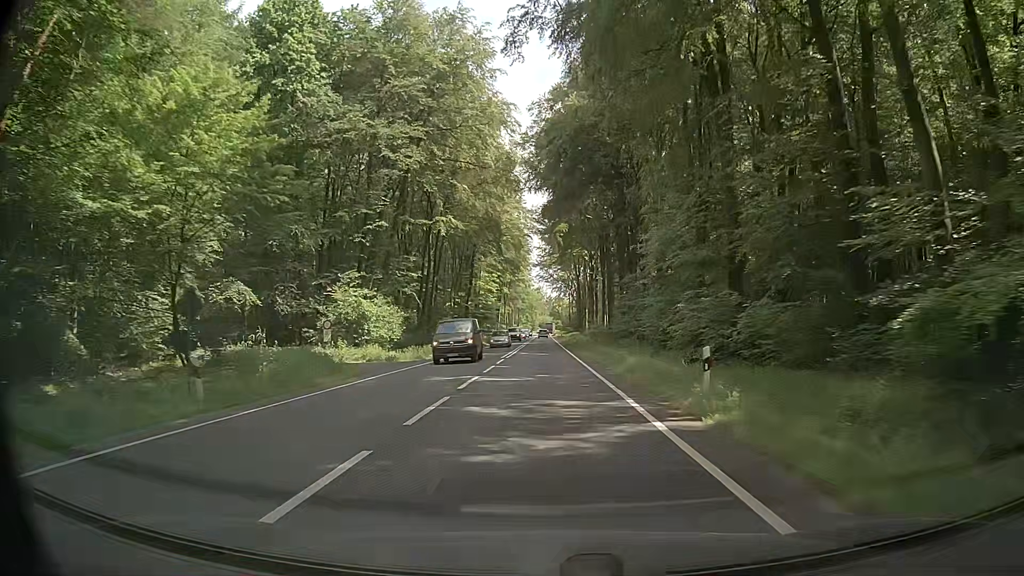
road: primary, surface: asphalt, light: Day
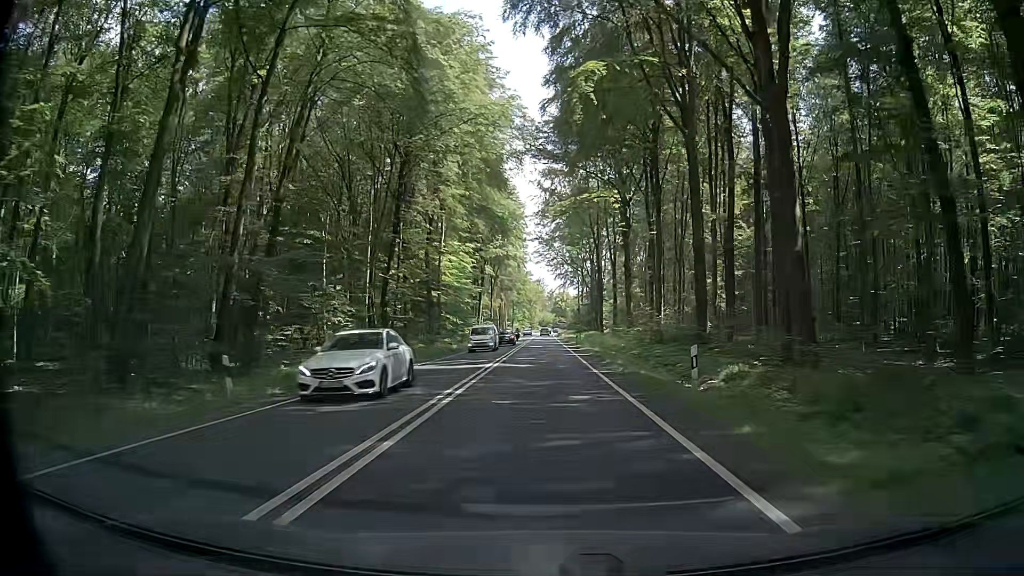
(+0.2, +49.9) m; -1°
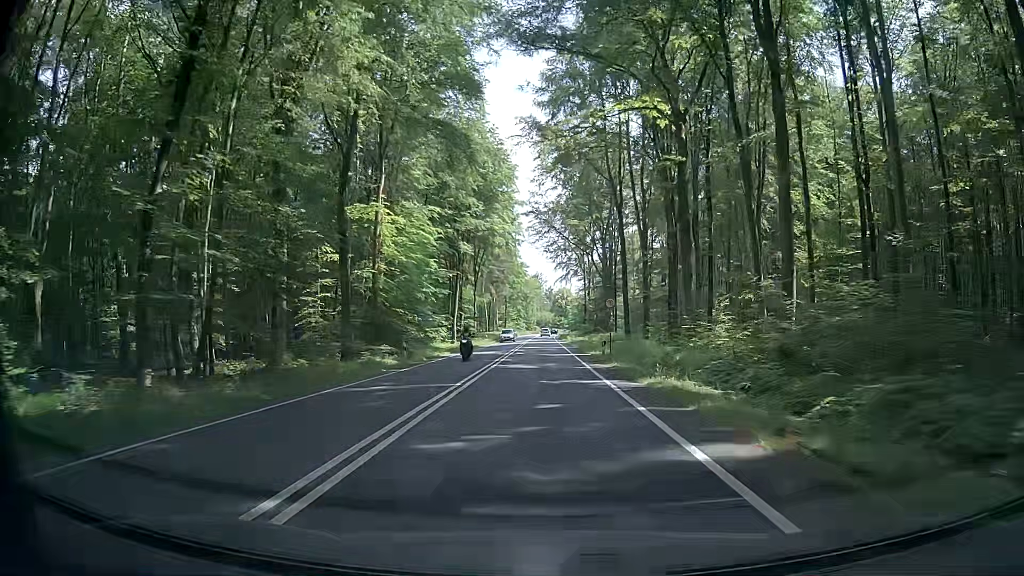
(+0.3, +29.7) m; +1°
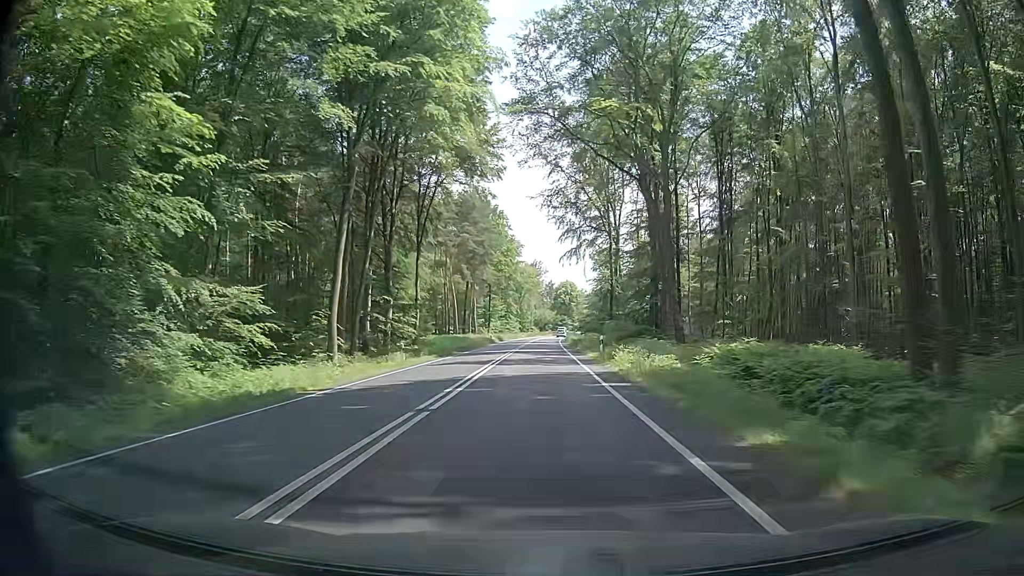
(+0.1, +49.3) m; +1°
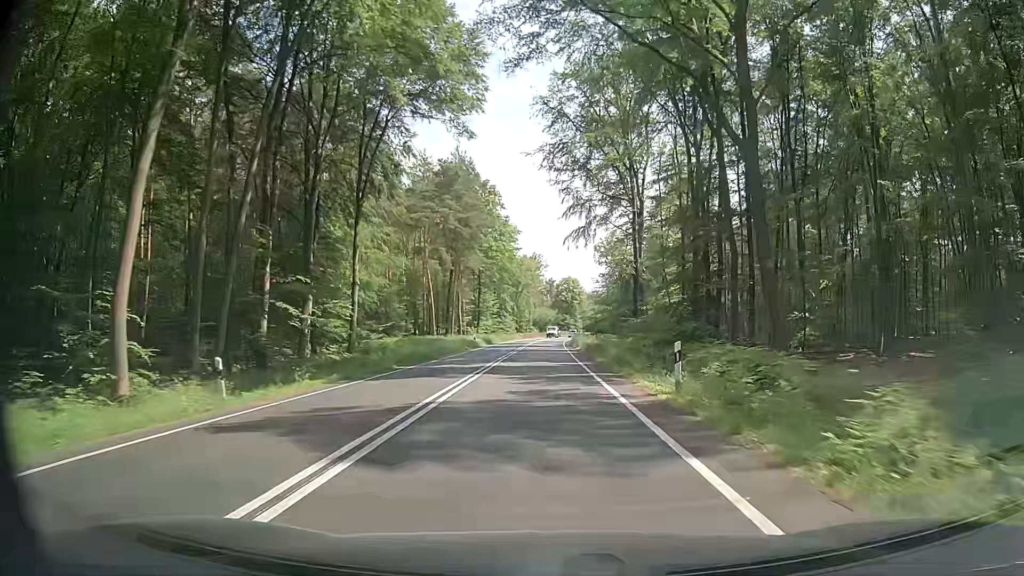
(-0.1, +19.9) m; -1°
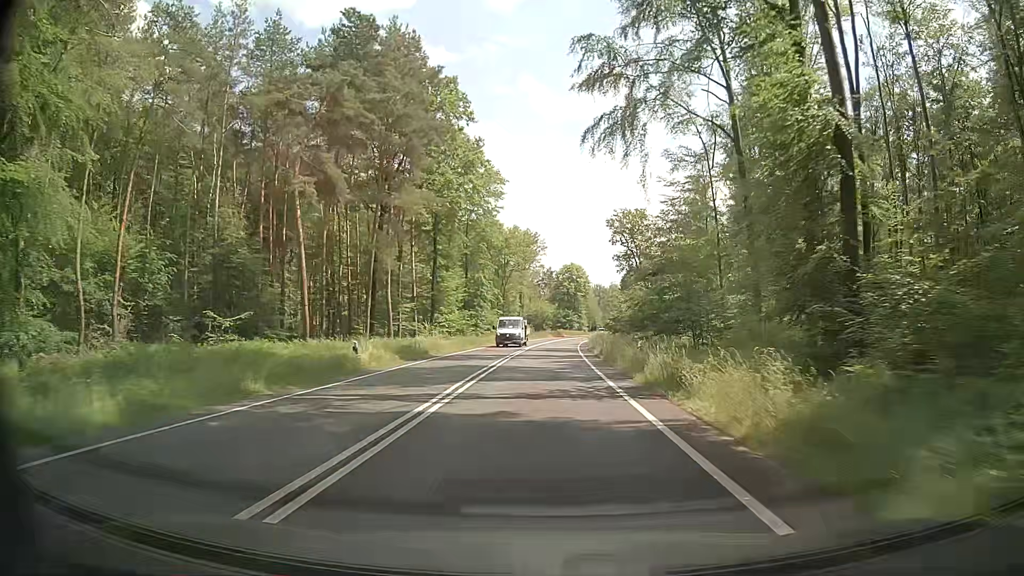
(+0.5, +40.3) m; +1°
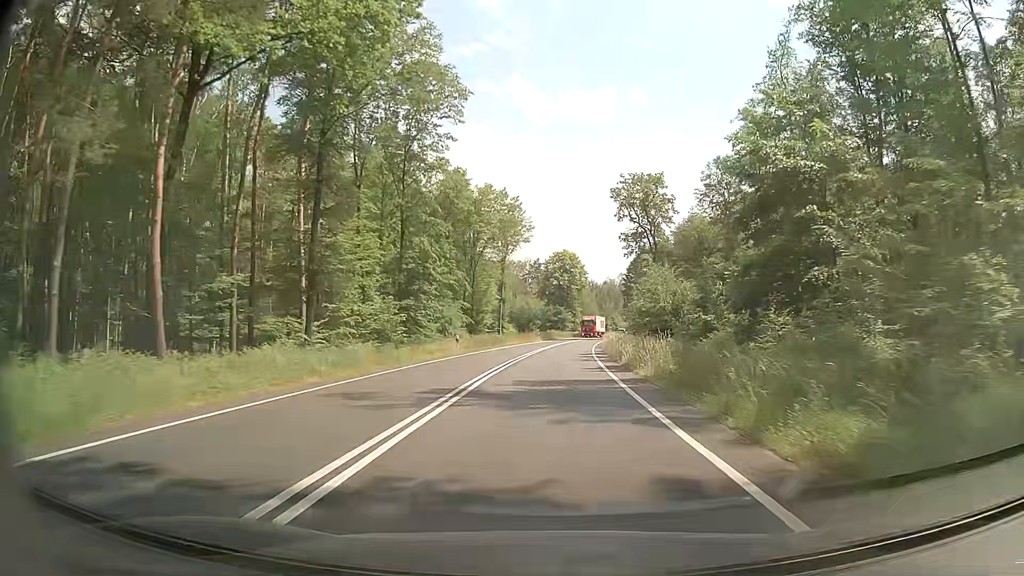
(+0.4, +30.7) m; 0°
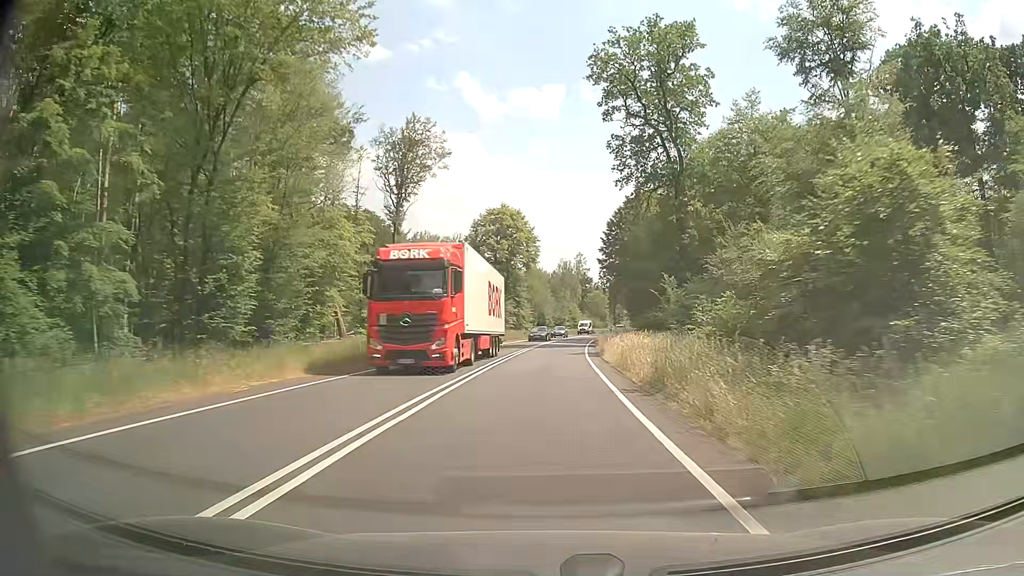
(+2.9, +51.9) m; +5°
(0, +10) (0, +20) (+1, +30) (+1, +40) (+2, +50) (+3, +60) (+4, +70) (+5, +80) (+7, +90) (+9, +100) m
